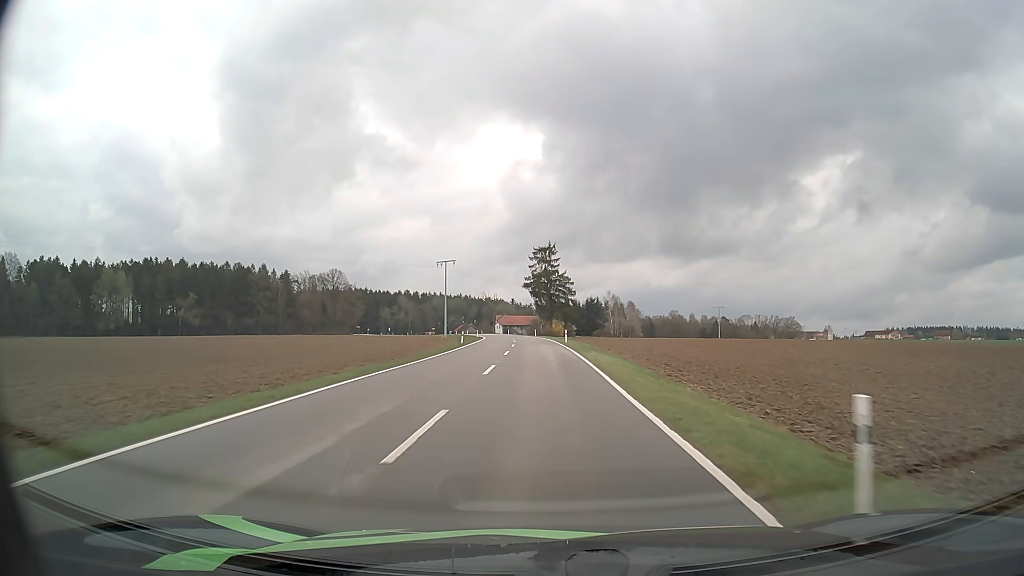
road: tertiary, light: Day
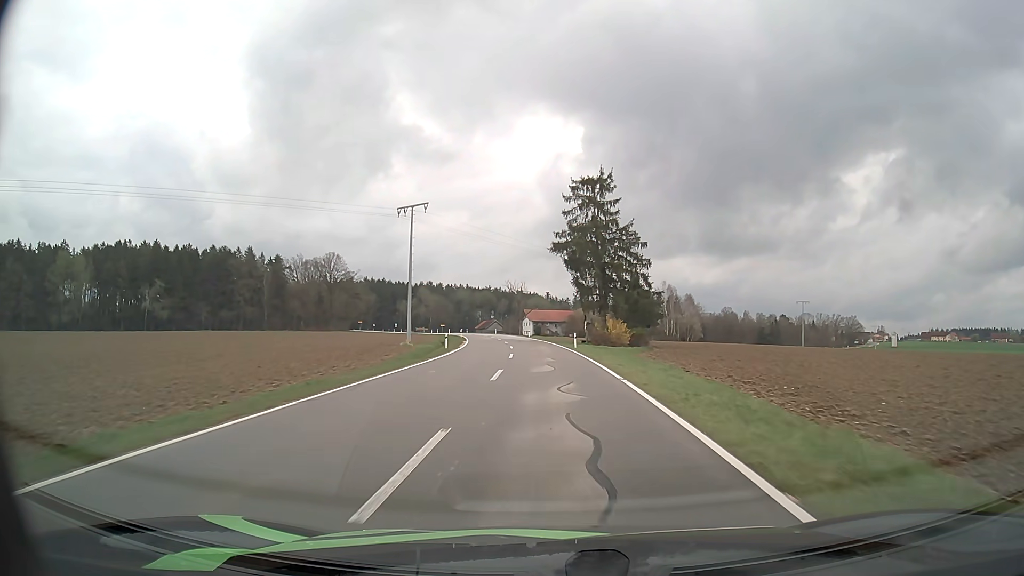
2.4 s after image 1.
(-0.9, +47.3) m; -3°
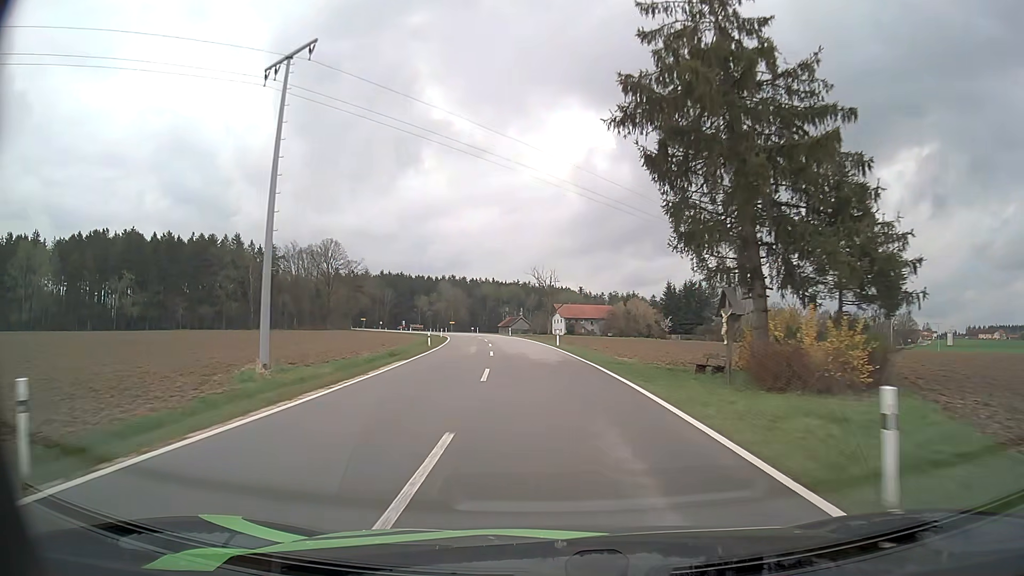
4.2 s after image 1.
(-0.7, +34.1) m; -3°
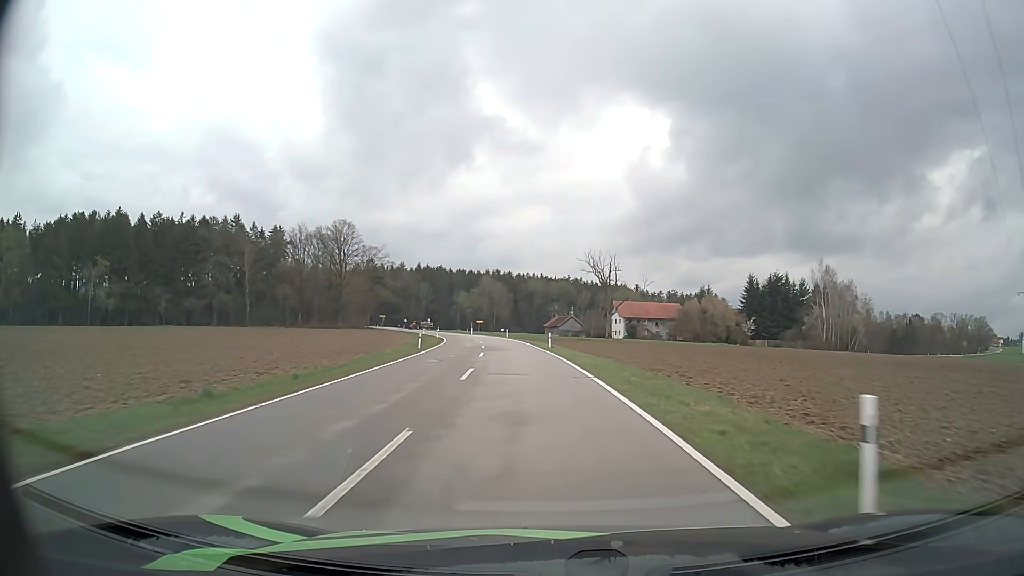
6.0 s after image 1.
(-1.2, +33.9) m; -4°
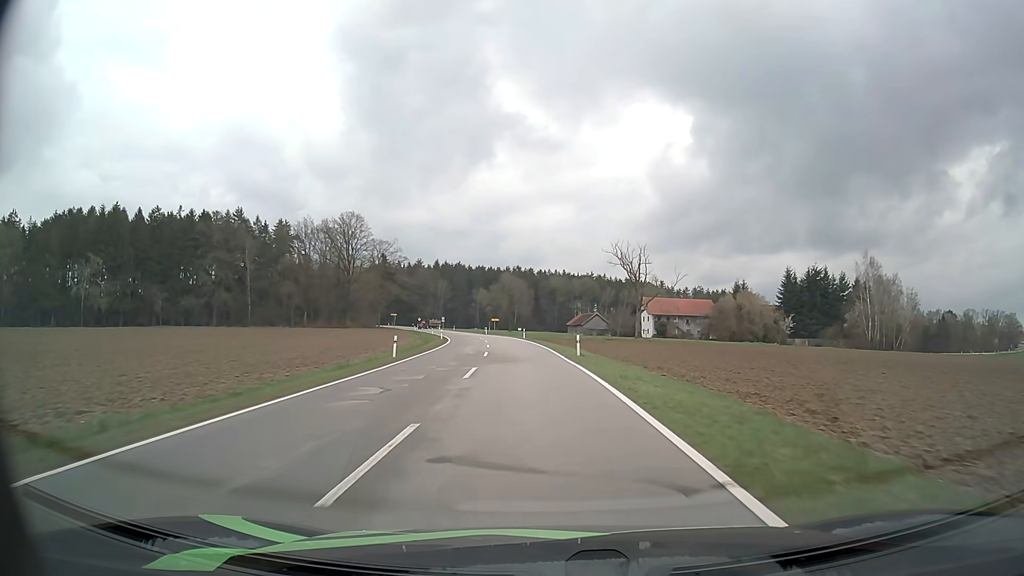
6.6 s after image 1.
(-0.2, +11.1) m; -2°
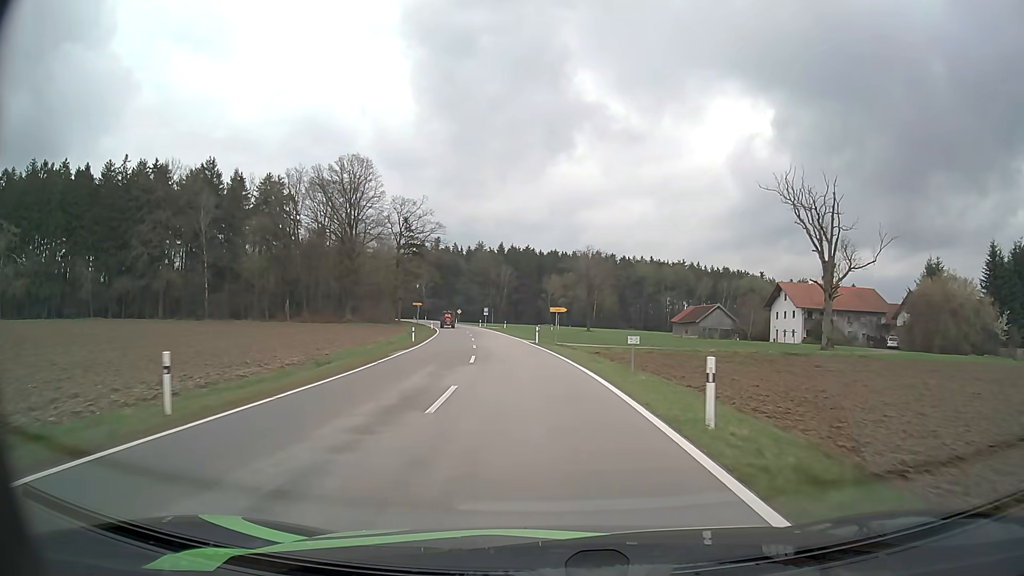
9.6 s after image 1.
(-3.2, +51.3) m; -7°
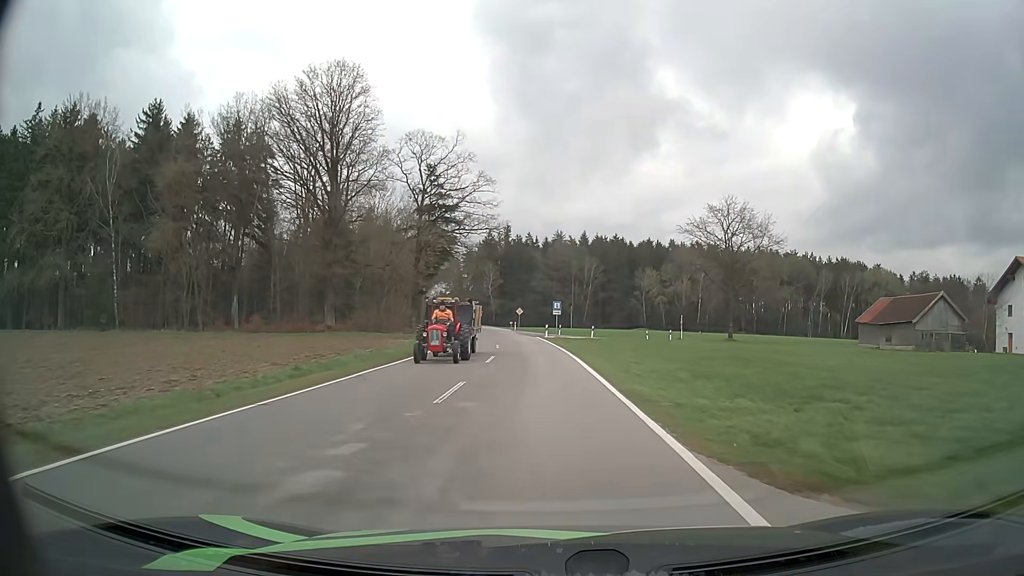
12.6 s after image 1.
(-2.7, +43.8) m; -7°
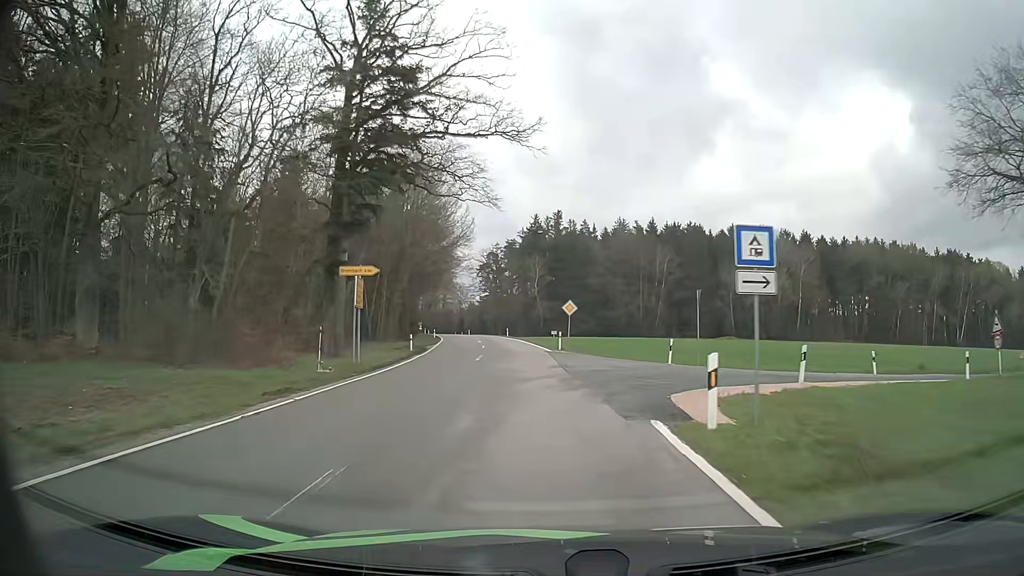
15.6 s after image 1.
(-1.3, +43.0) m; -4°
(0, +10) (-1, +20) (-1, +30) (-2, +40) (-4, +50) (-5, +60) (-7, +70) (-9, +79) (-11, +89) (-13, +99) m
